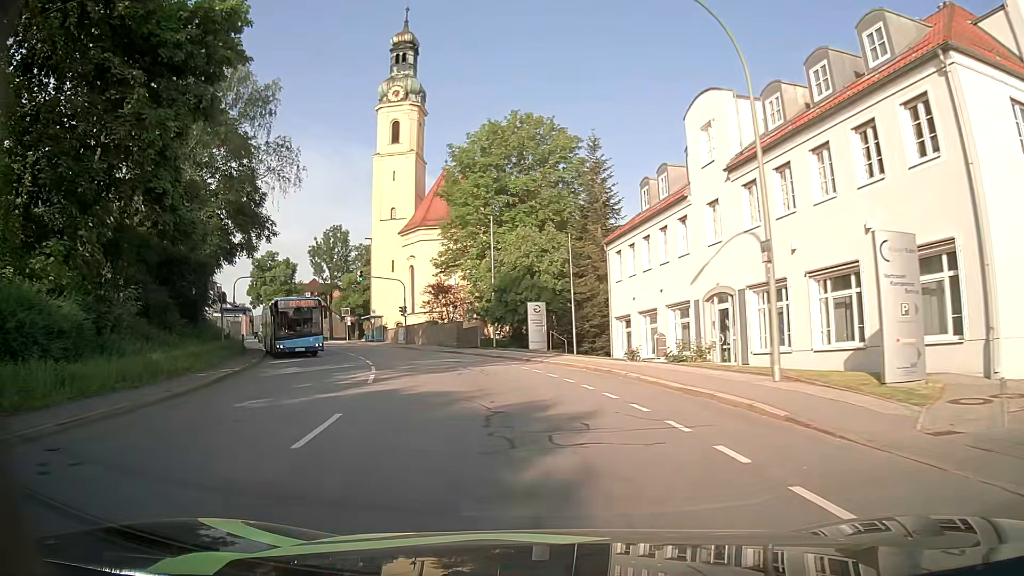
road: tertiary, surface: asphalt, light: Day
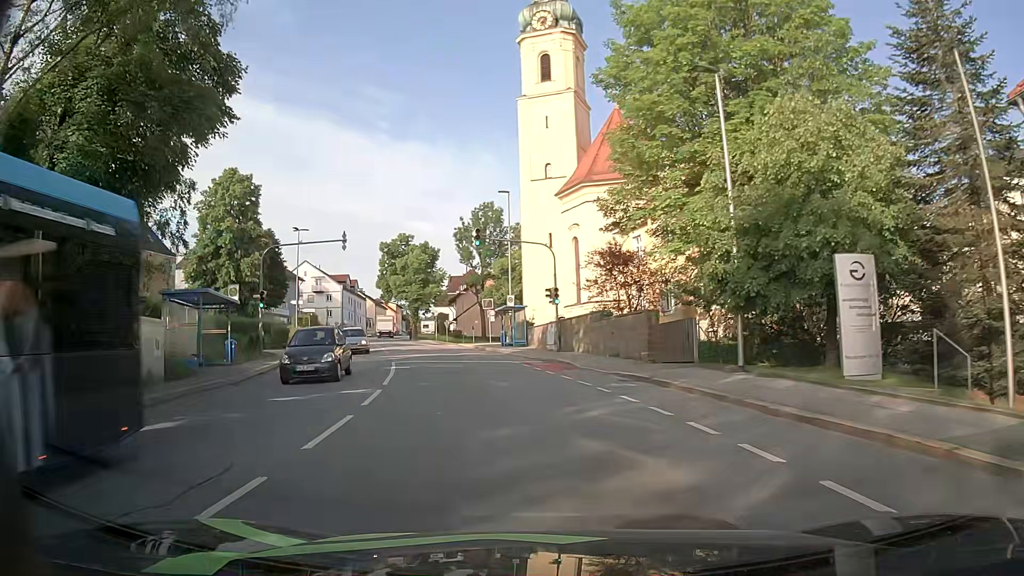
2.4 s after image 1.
(-3.3, +22.8) m; -15°
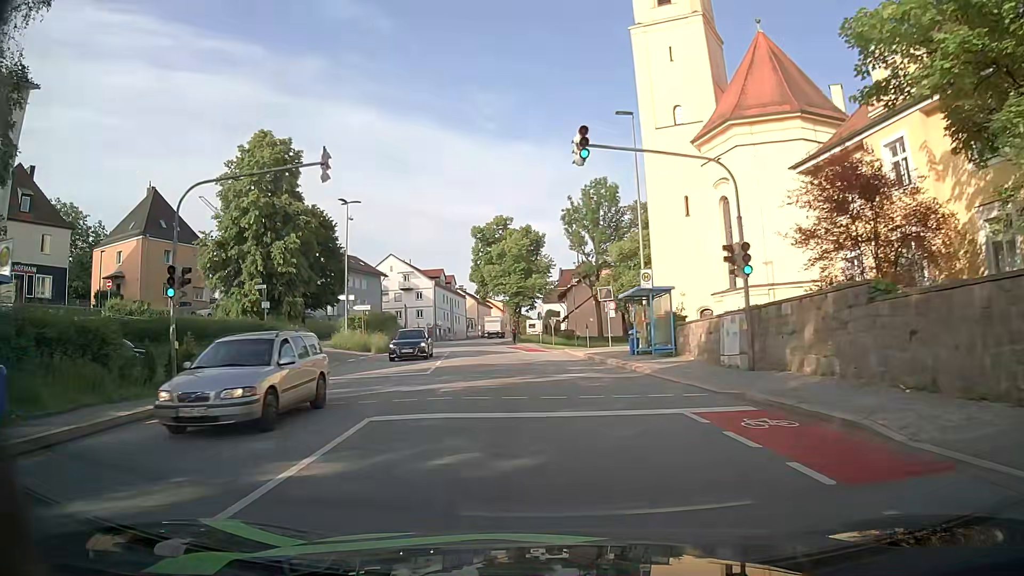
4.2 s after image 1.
(-1.5, +16.6) m; -10°
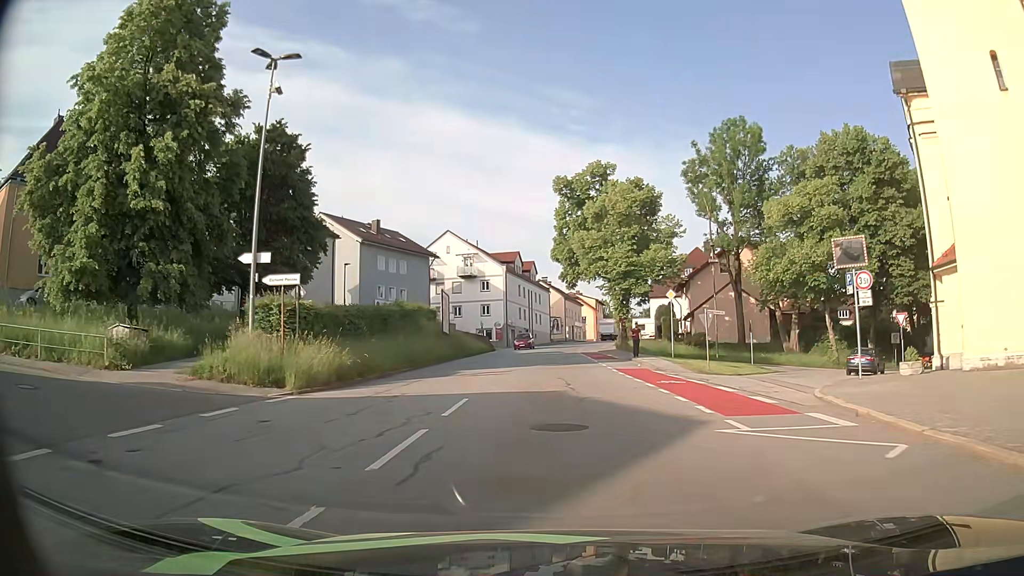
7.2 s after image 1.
(-2.7, +28.2) m; -8°
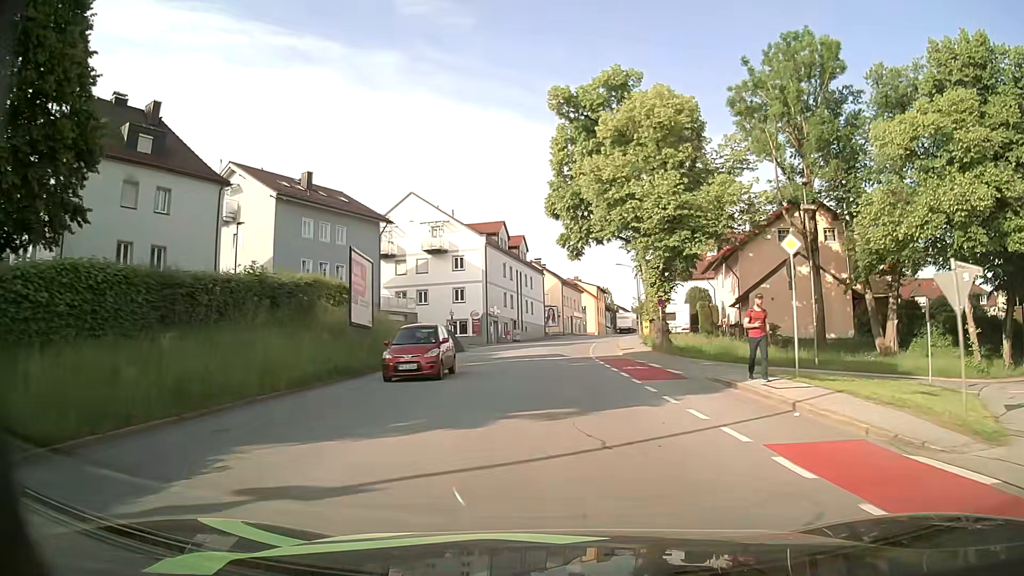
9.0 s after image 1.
(+0.1, +19.6) m; 0°
(0, +10) (0, +20) (0, +30) (+1, +40) (+2, +50) (+3, +60) (+4, +70) (+6, +80) (+8, +89) (+10, +99) m
